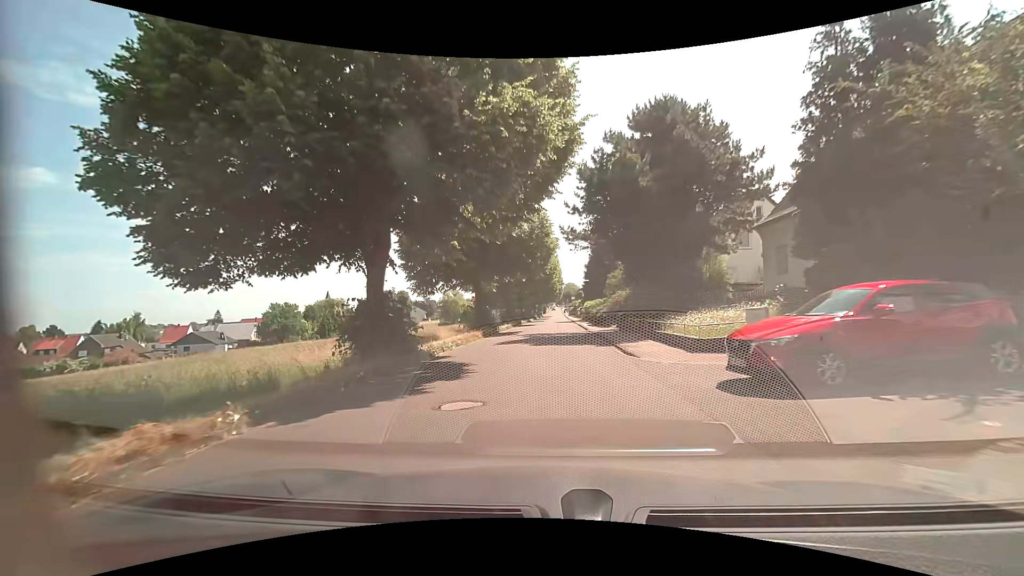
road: residential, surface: asphalt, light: Day
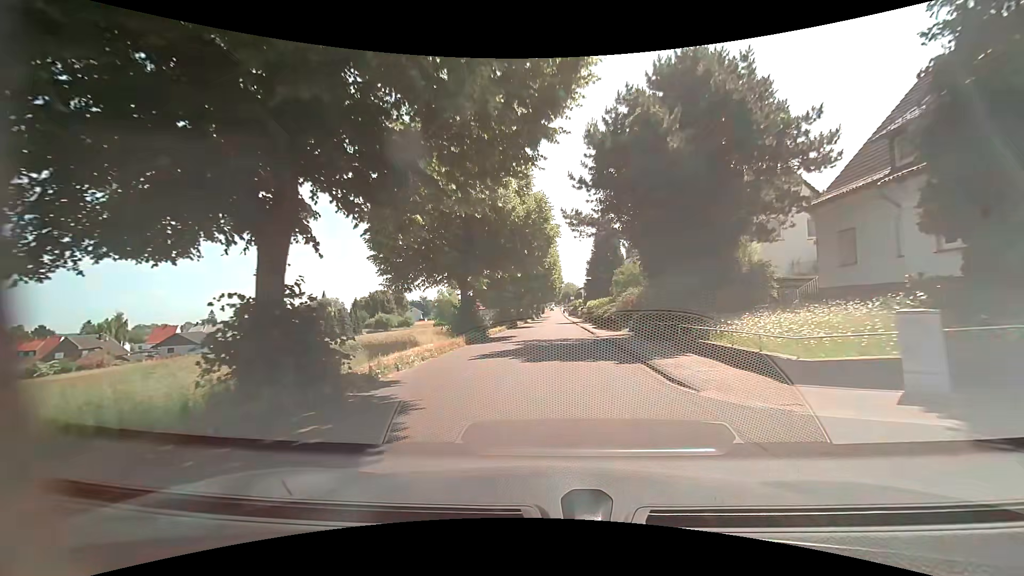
(0.0, +5.5) m; 0°
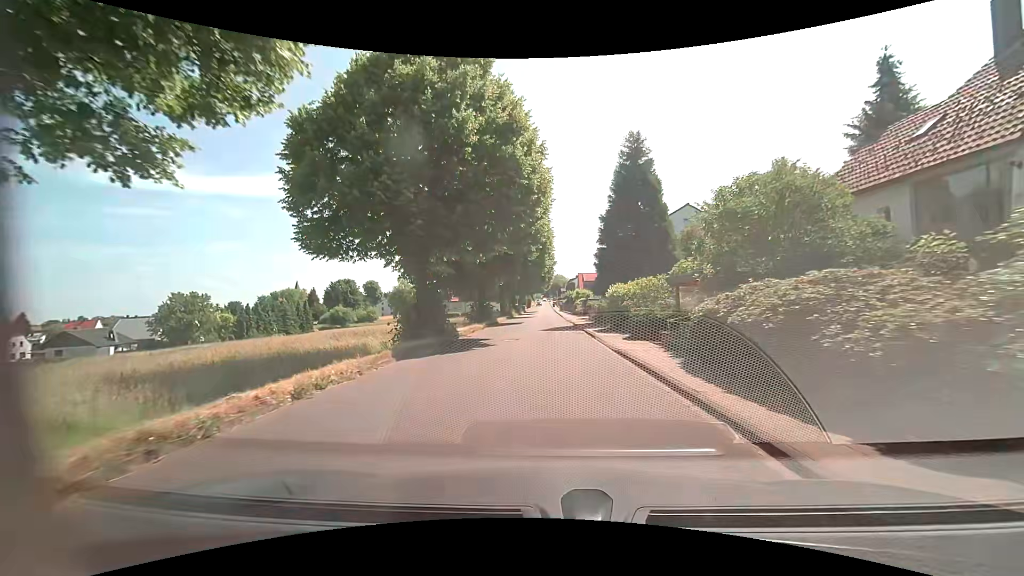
(+0.4, +27.5) m; +1°
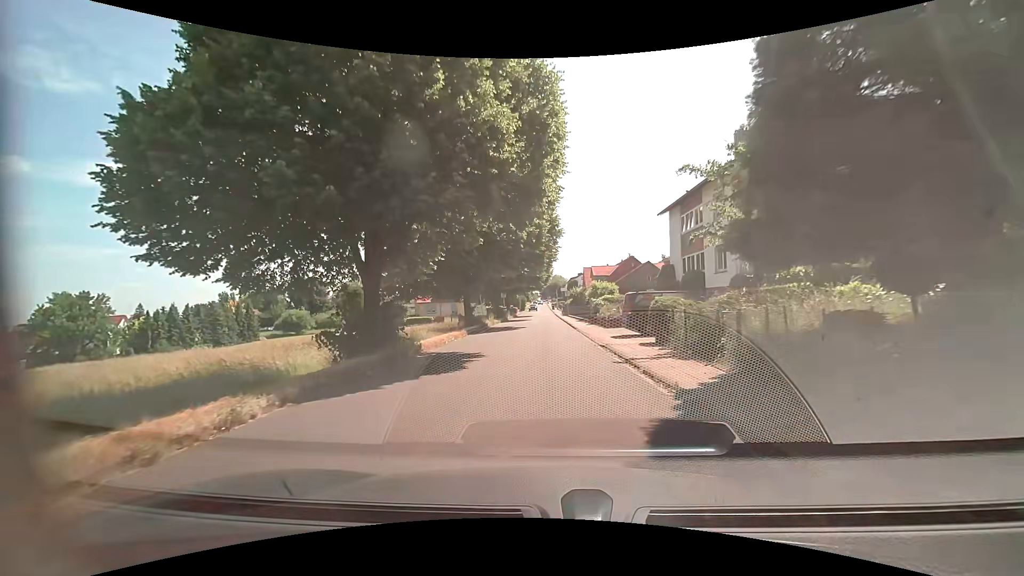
(0.0, +26.4) m; 0°
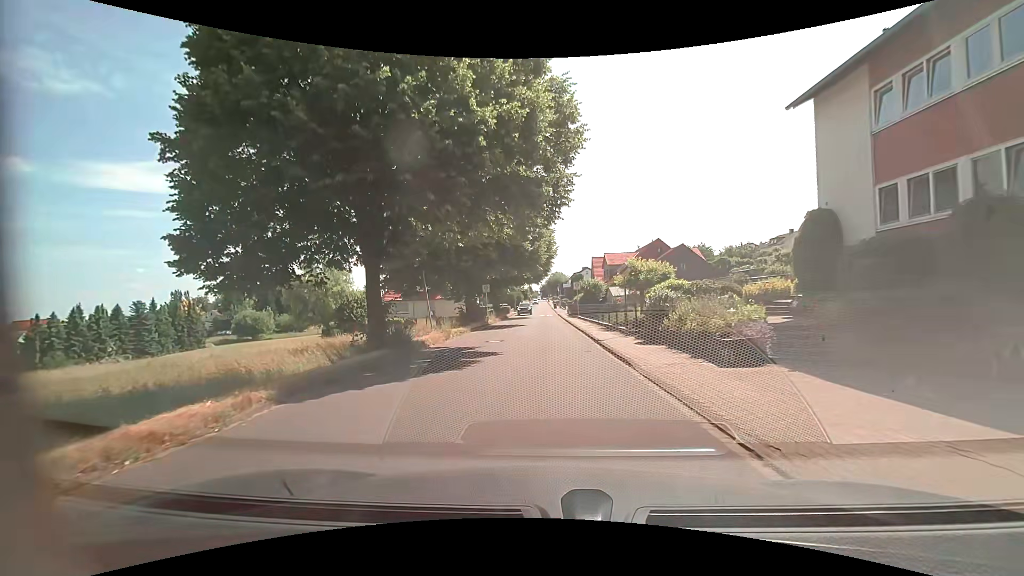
(+0.1, +19.3) m; -1°
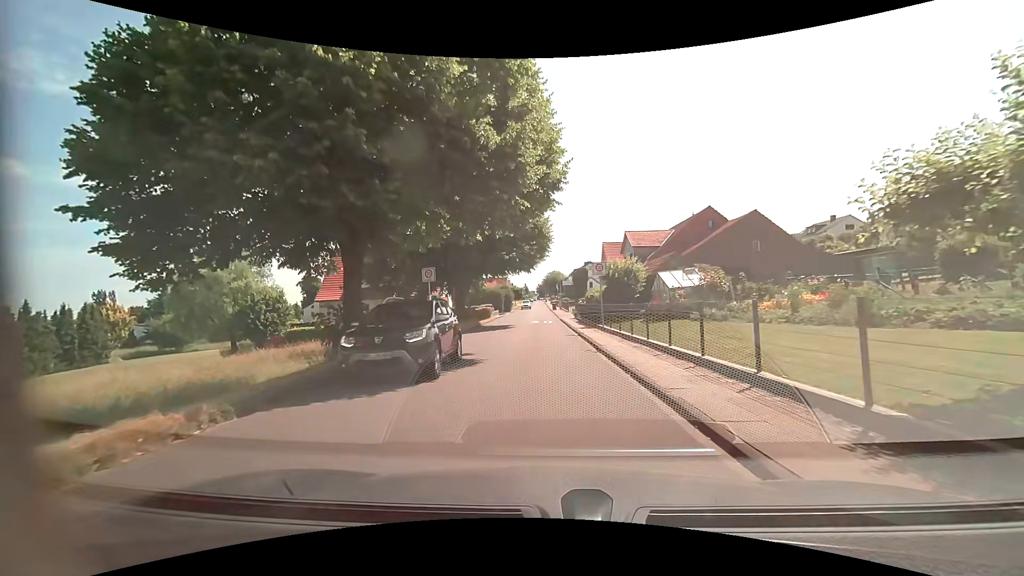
(+0.4, +21.4) m; +1°
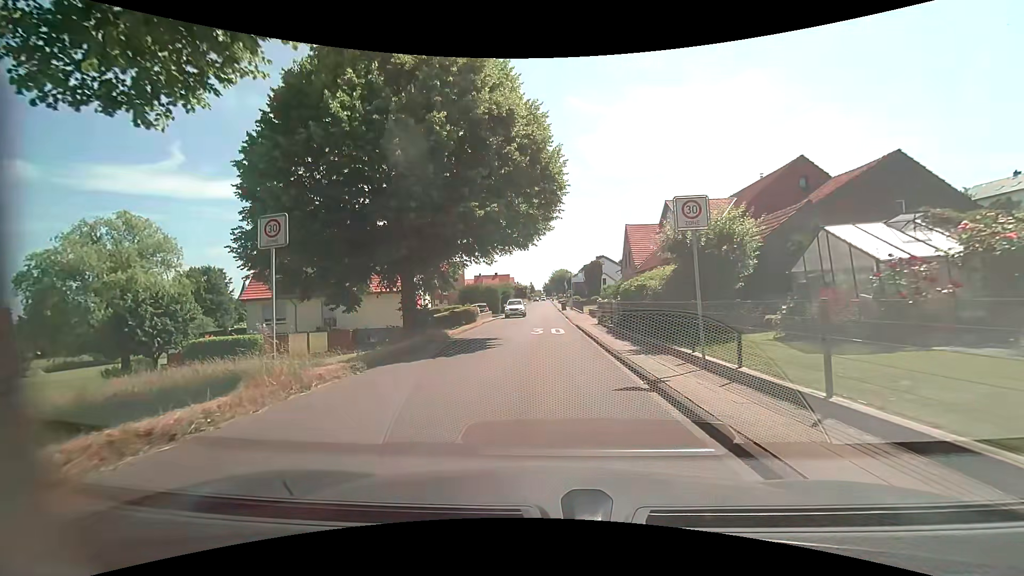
(-0.1, +14.4) m; 0°
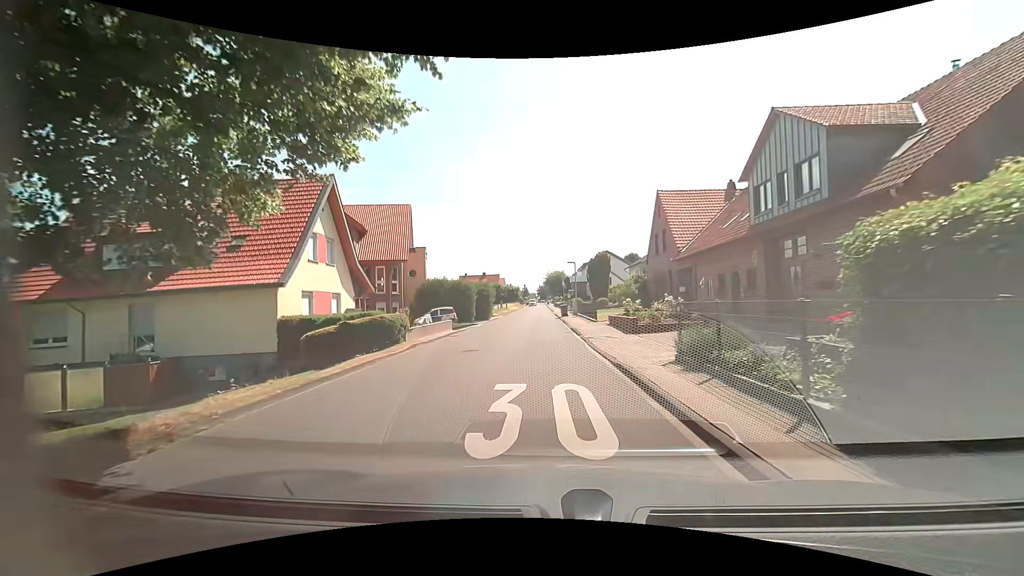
(0.0, +17.7) m; +1°
